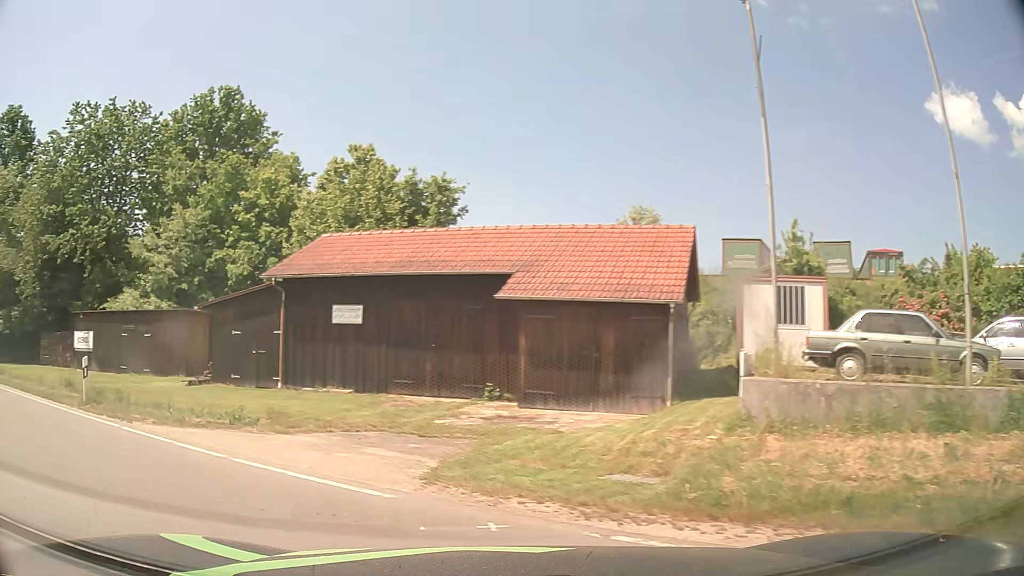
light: Day
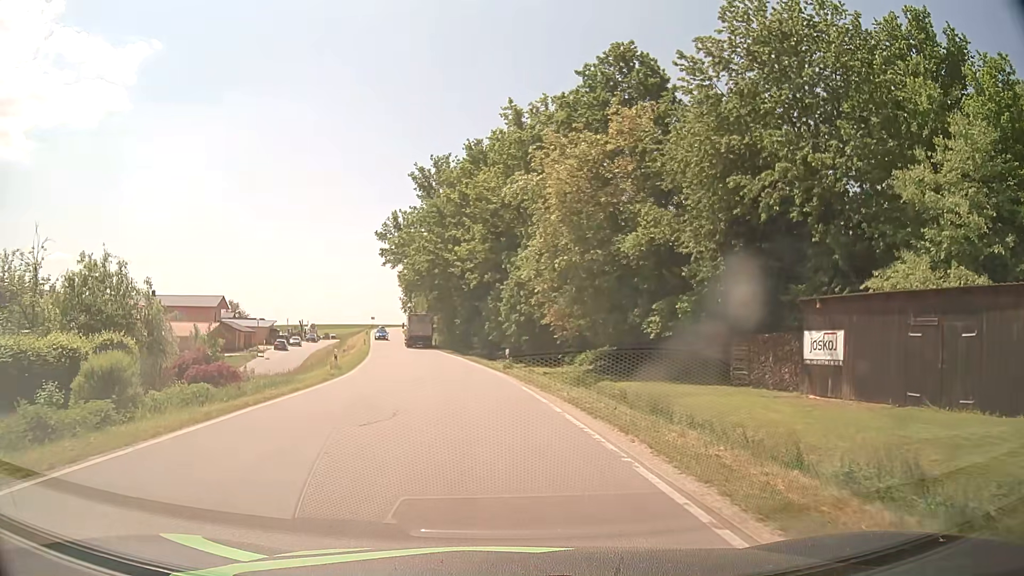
(-10.5, +11.5) m; -59°
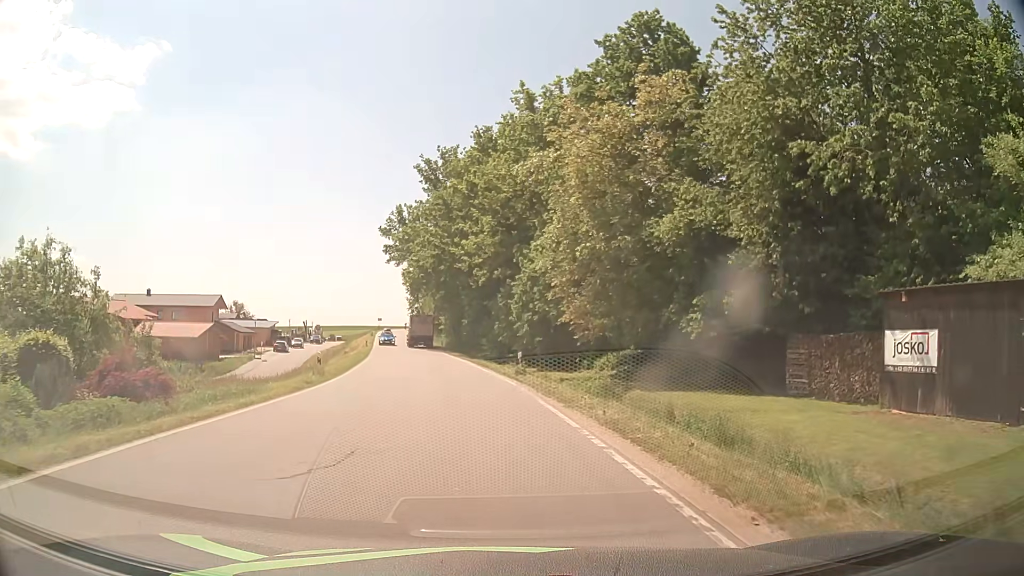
(-0.1, +4.5) m; -2°
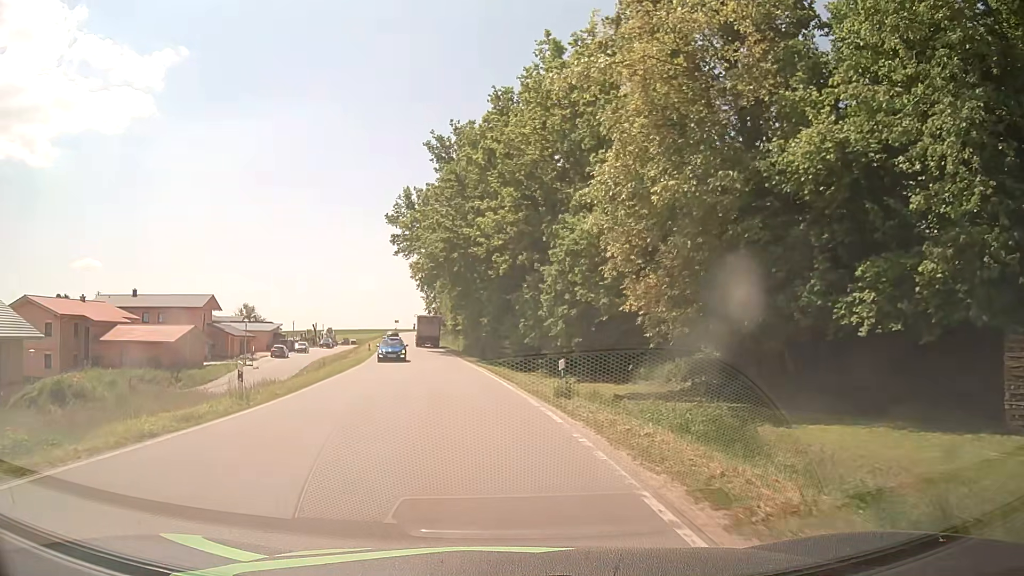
(-0.1, +10.1) m; -2°
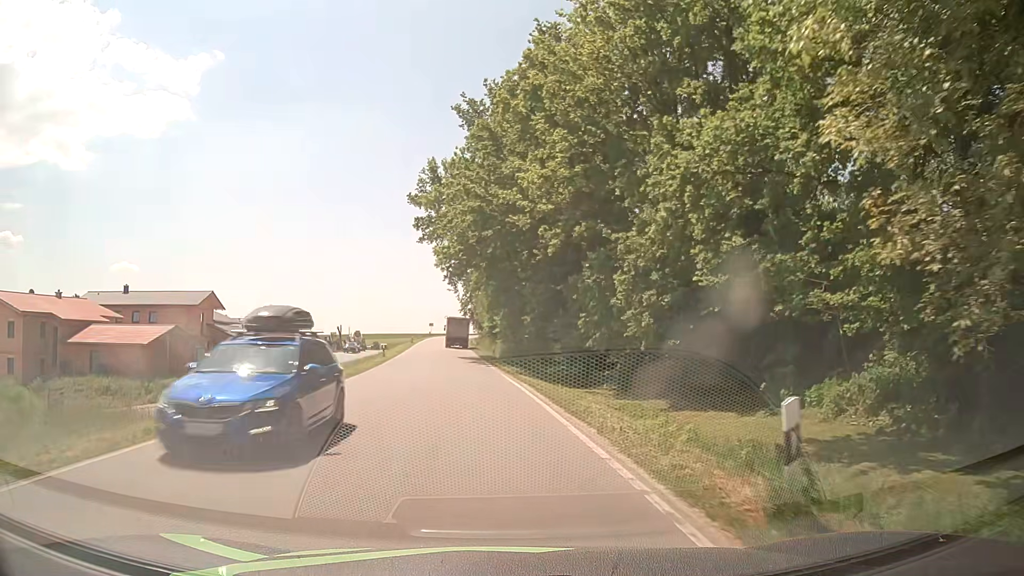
(-0.3, +11.5) m; -4°
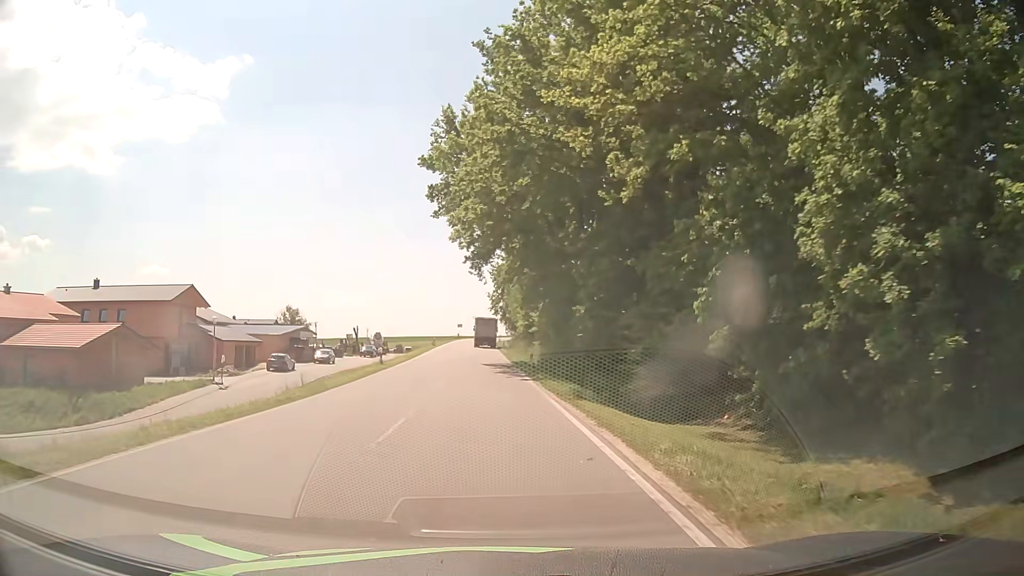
(-0.2, +12.5) m; -2°
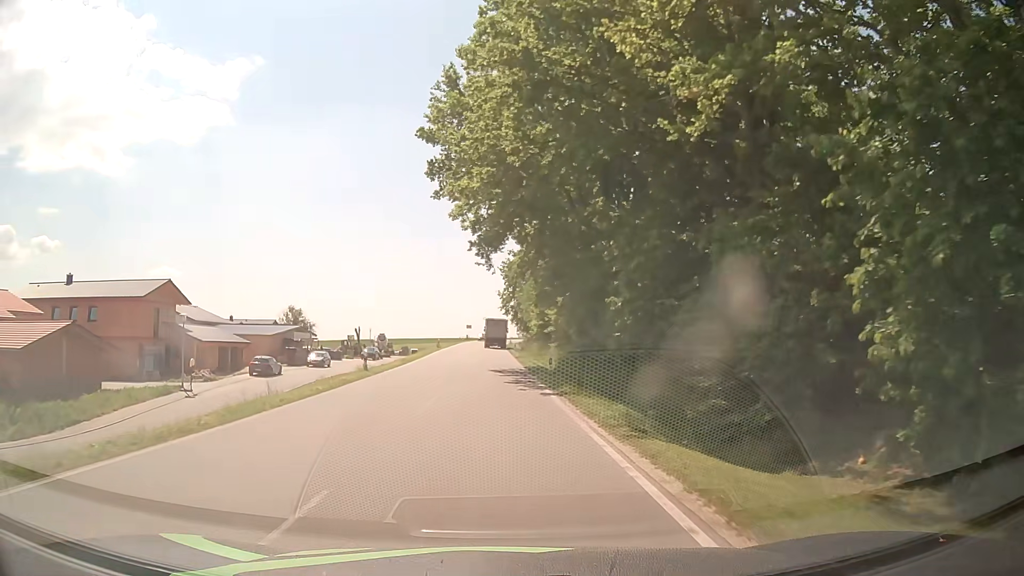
(-0.1, +6.5) m; -1°
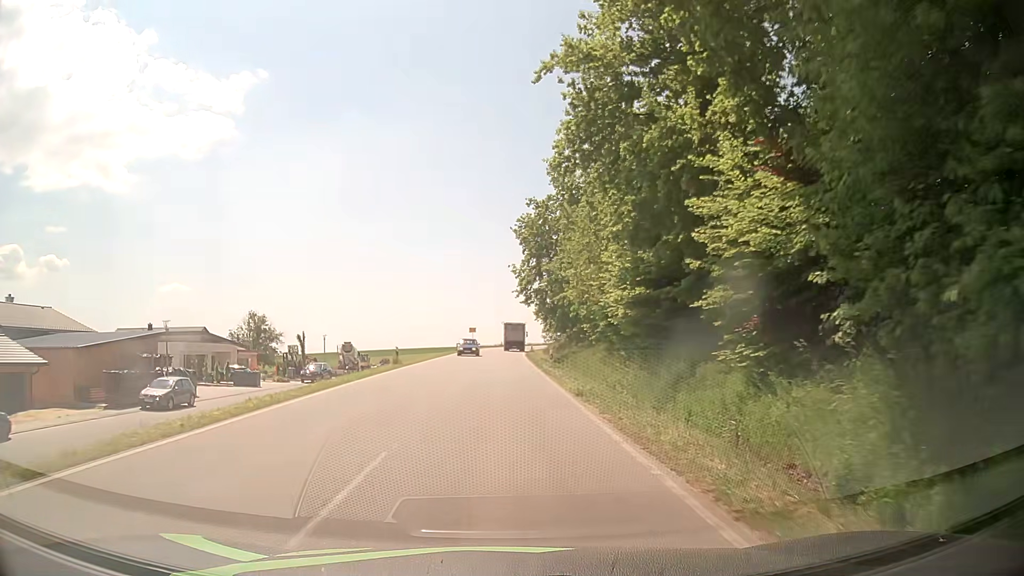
(-0.7, +34.2) m; -1°
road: tertiary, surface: asphalt
(0, +10) (0, +20) (0, +30) (0, +40) (0, +50) (0, +60) (0, +70) (+1, +80) (+2, +90) (+3, +100) m
